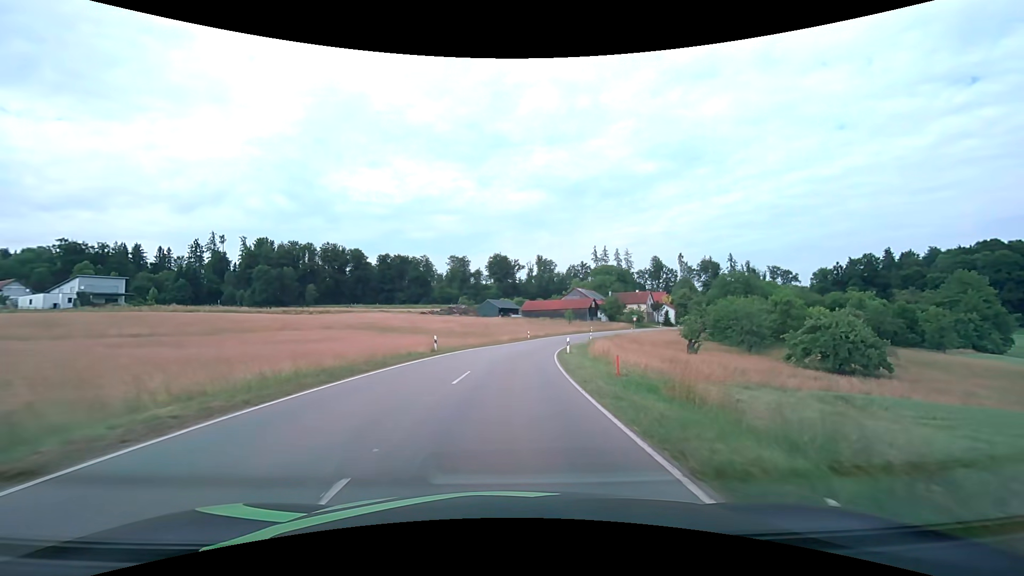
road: tertiary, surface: asphalt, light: Day
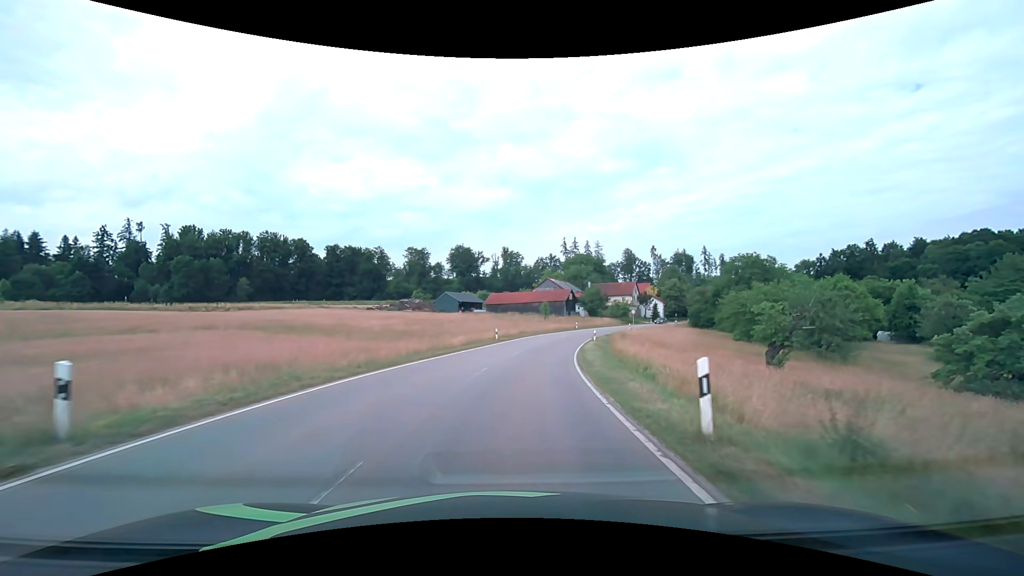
(+0.5, +23.4) m; +4°
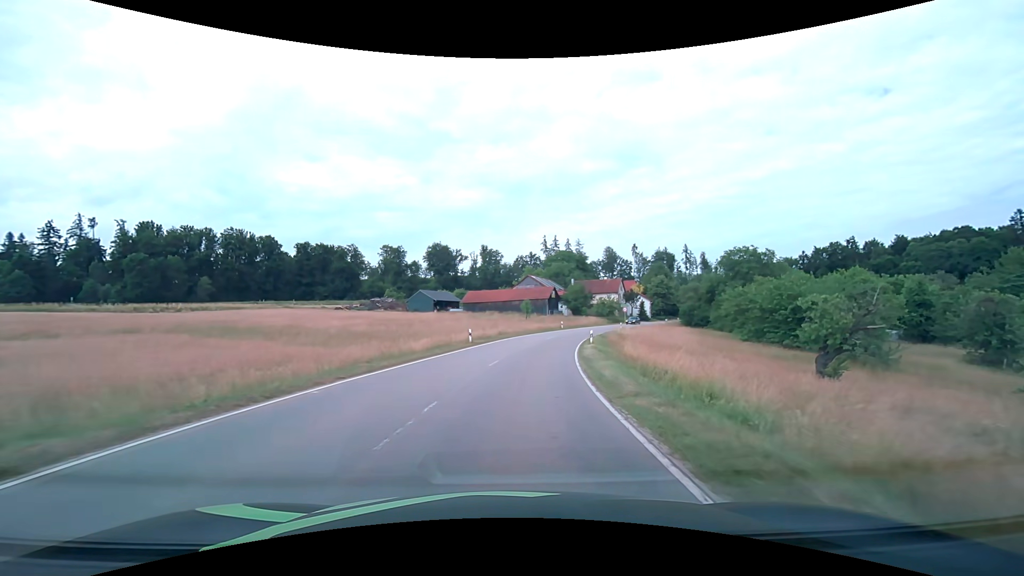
(+0.2, +7.8) m; +2°
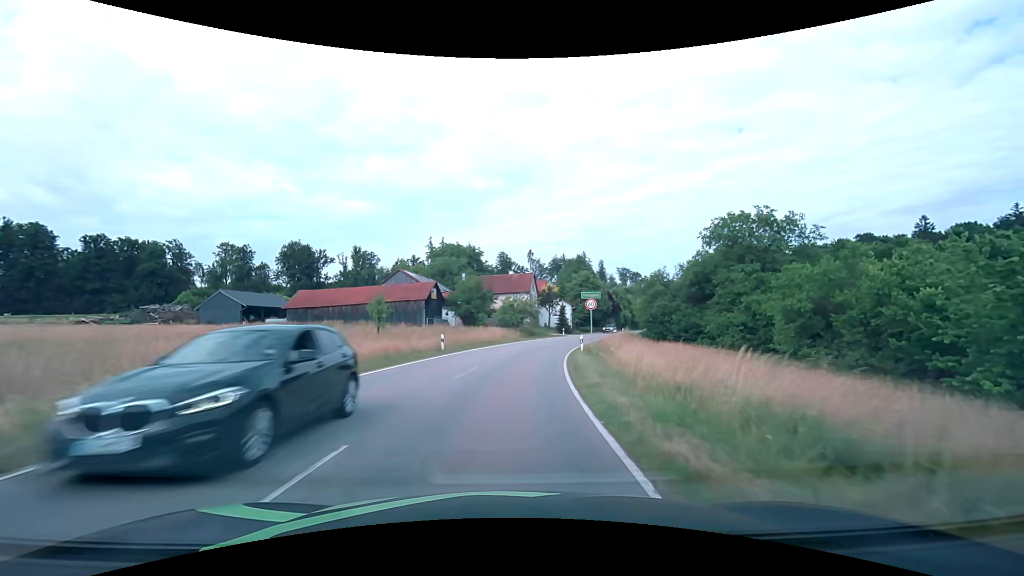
(+4.4, +39.1) m; +13°
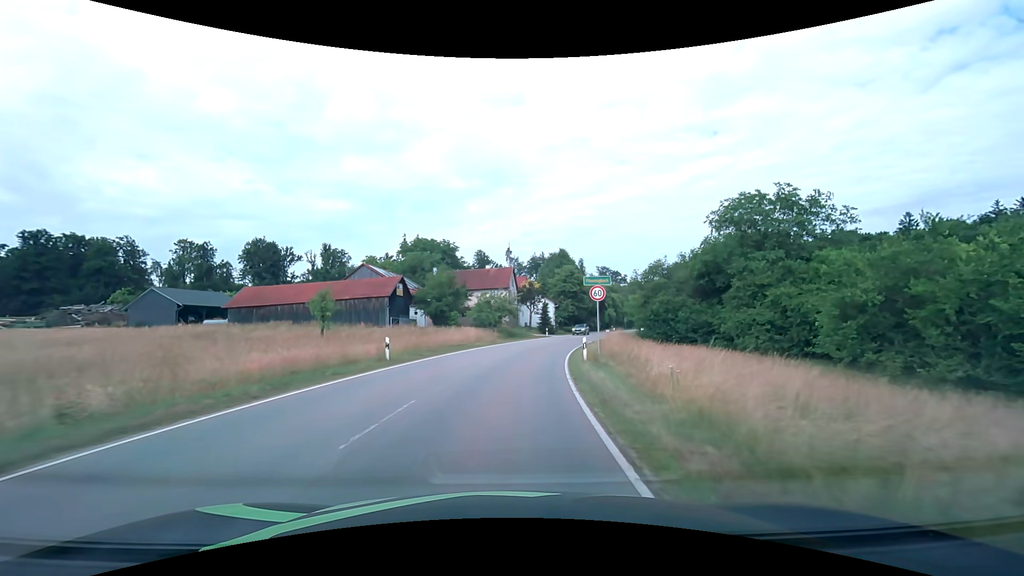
(+0.2, +8.3) m; +2°
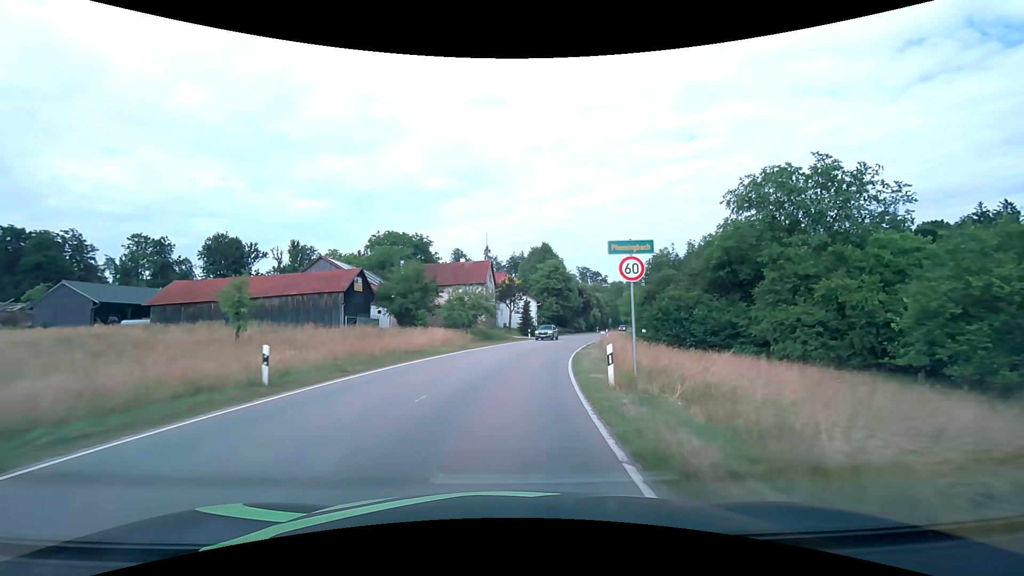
(+0.2, +8.4) m; +2°
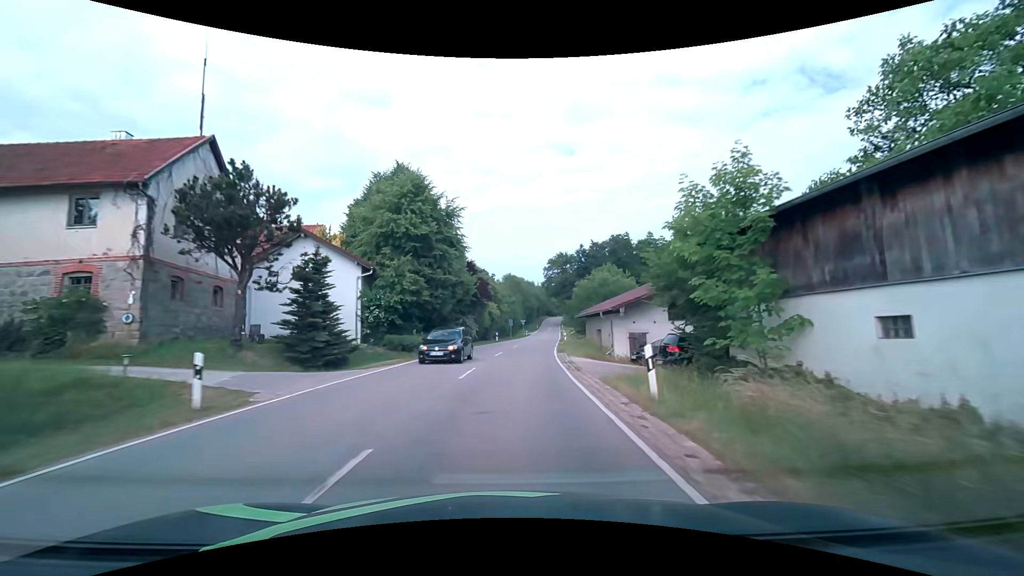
(+5.3, +43.0) m; +14°
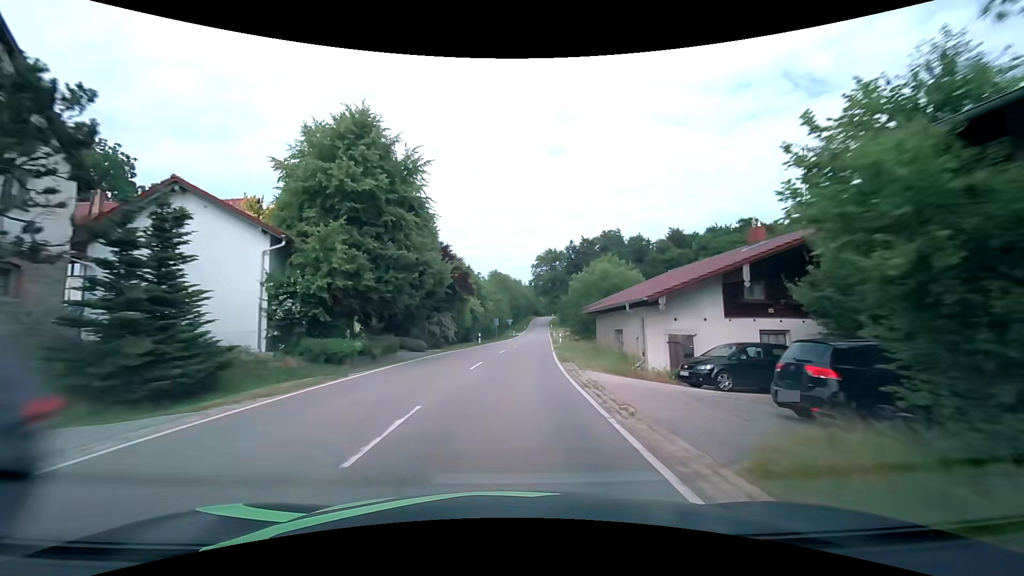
(+0.1, +8.9) m; +1°
(0, +10) (+1, +20) (+1, +30) (+2, +40) (+3, +50) (+4, +60) (+5, +70) (+6, +80) (+6, +90) (+7, +100) m
